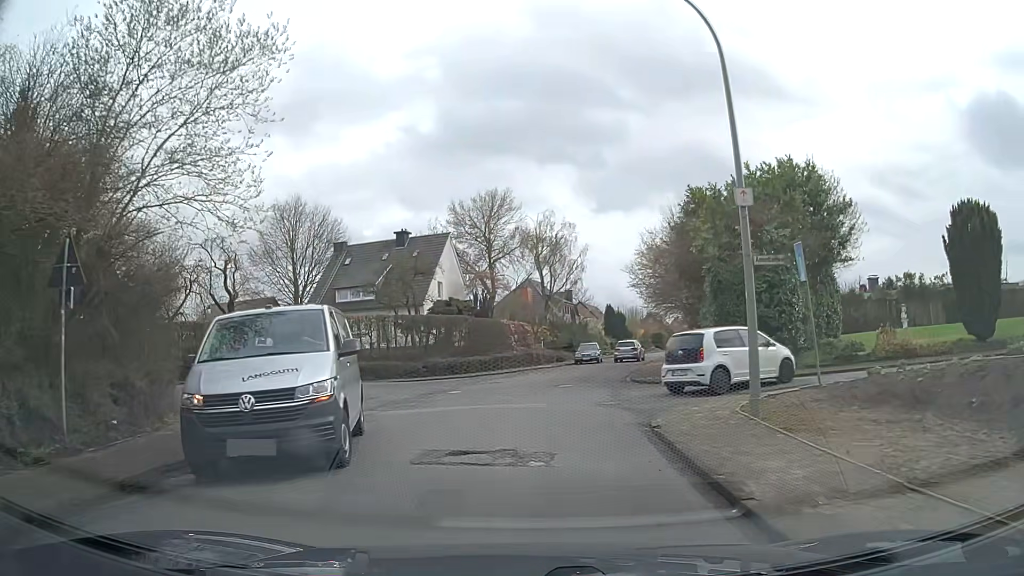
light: Day
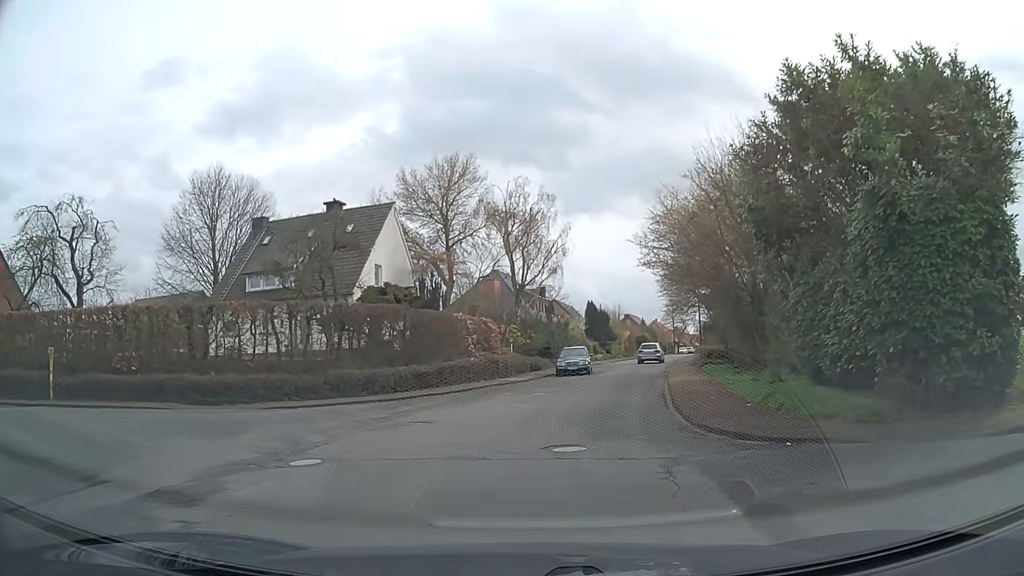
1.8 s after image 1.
(0.0, +12.7) m; +2°
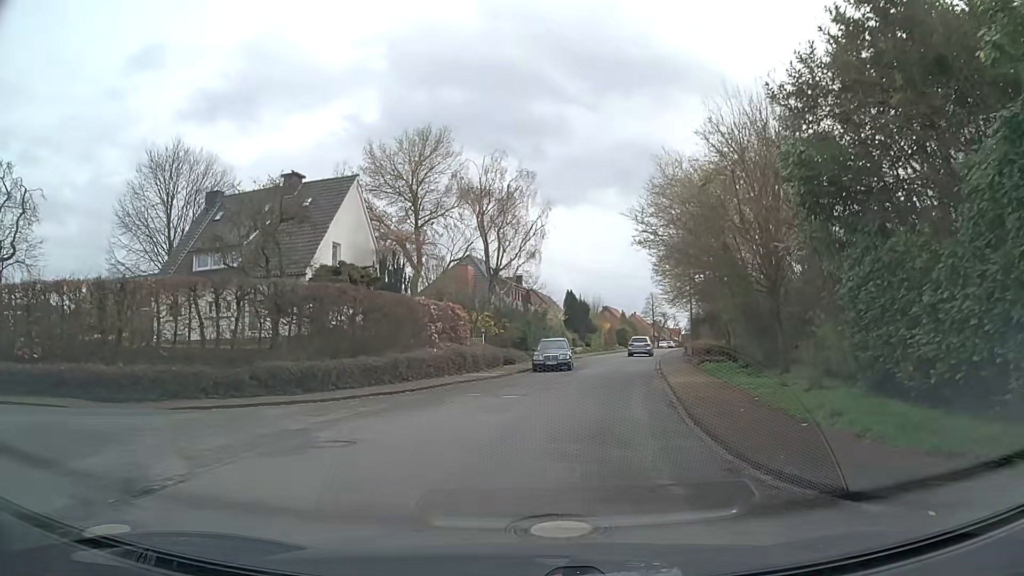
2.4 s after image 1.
(0.0, +4.2) m; +1°
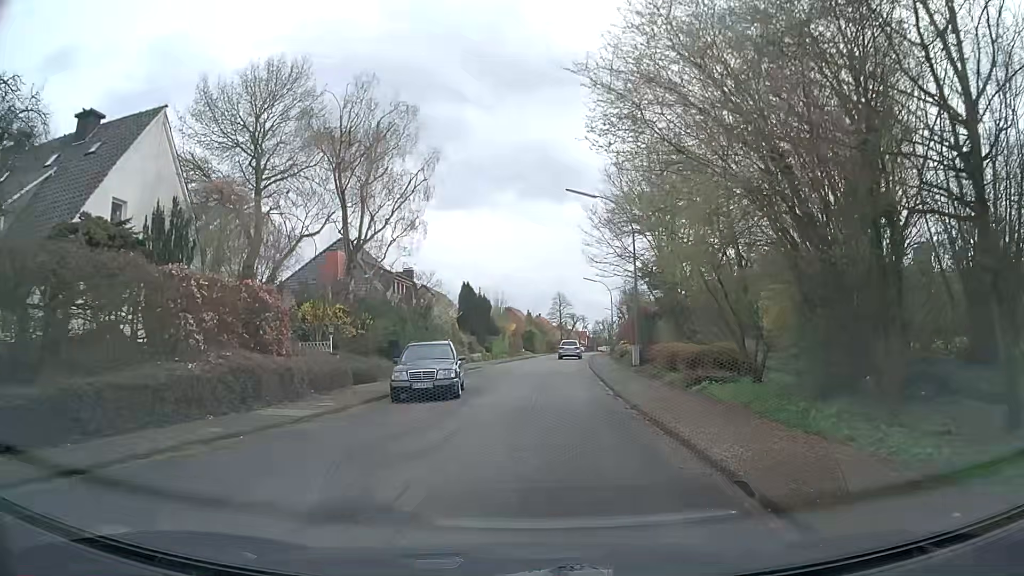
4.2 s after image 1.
(+0.9, +12.9) m; +8°
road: residential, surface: asphalt
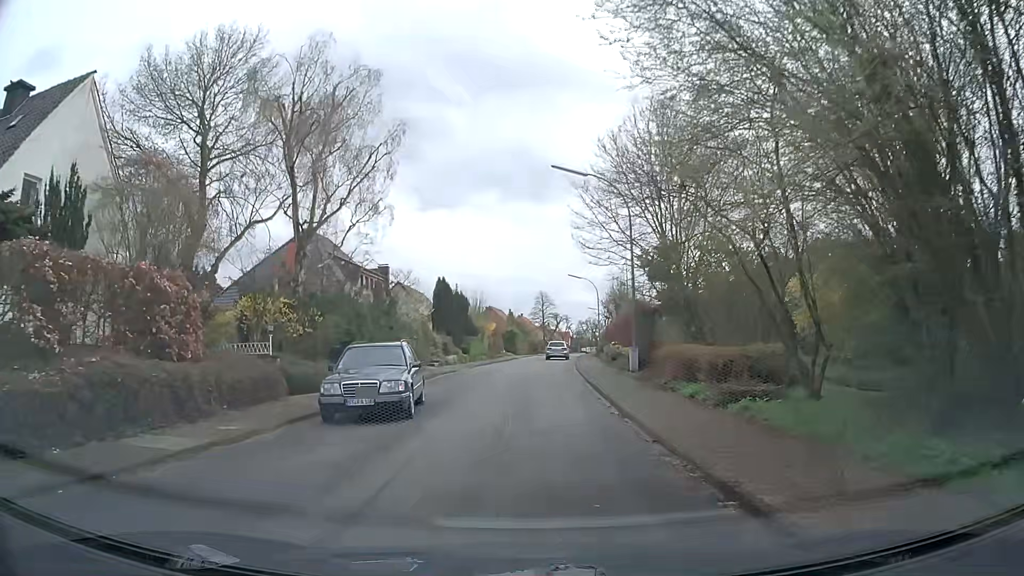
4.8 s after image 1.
(+0.1, +4.4) m; +2°
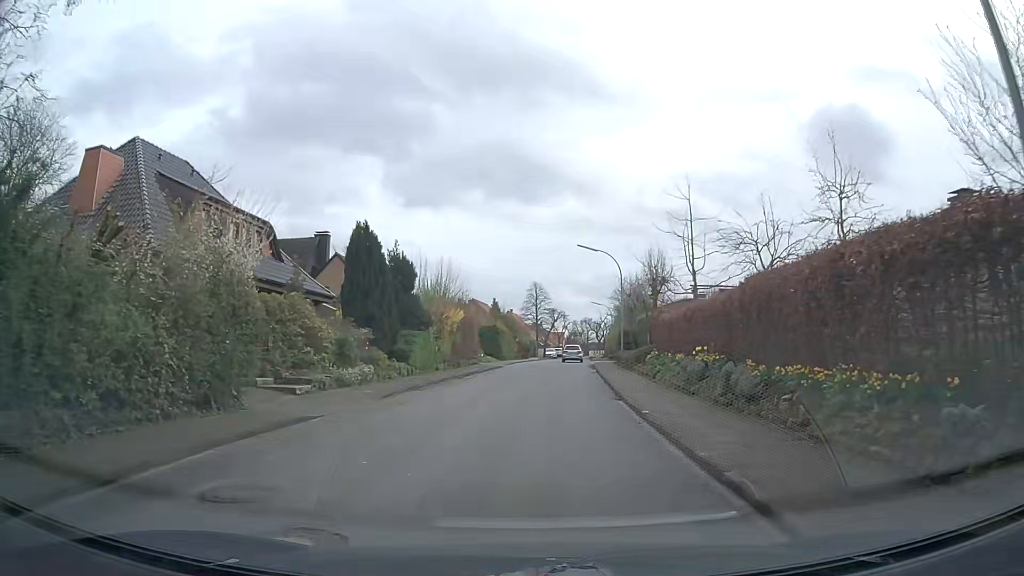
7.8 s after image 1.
(+0.3, +22.1) m; +1°
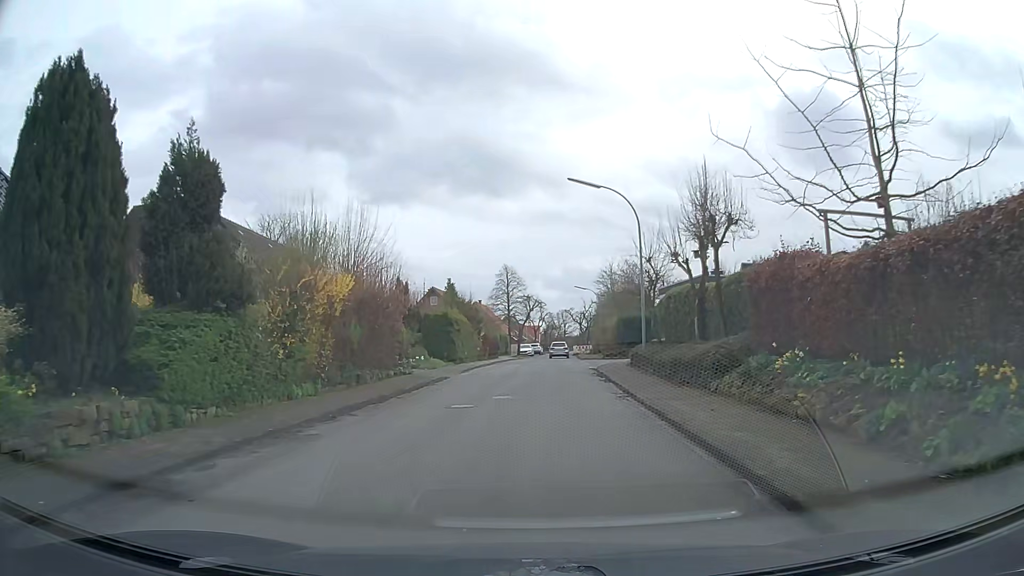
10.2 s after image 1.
(+0.5, +17.8) m; +3°
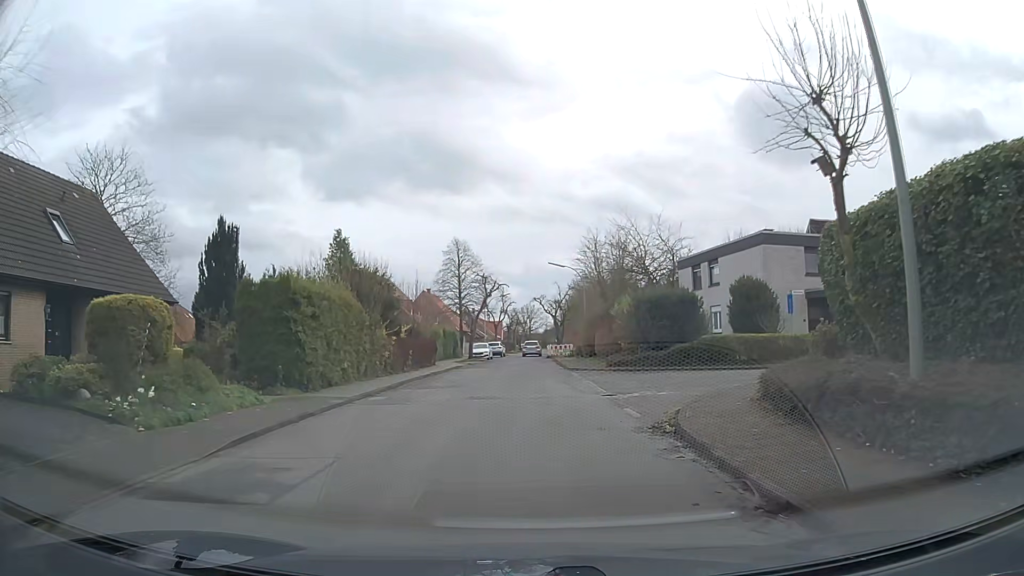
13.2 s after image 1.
(+0.4, +22.3) m; +2°
